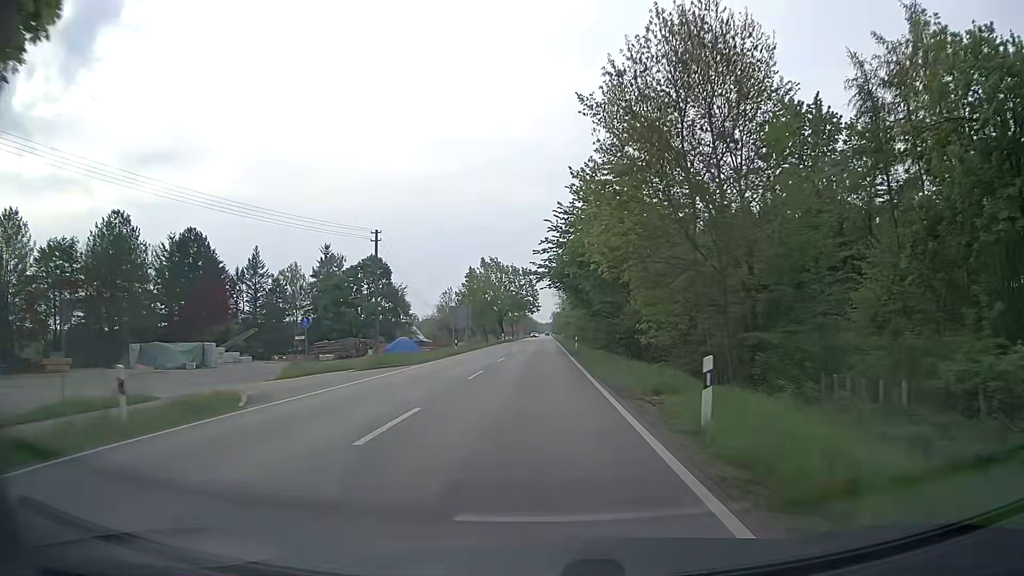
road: secondary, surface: asphalt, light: Day
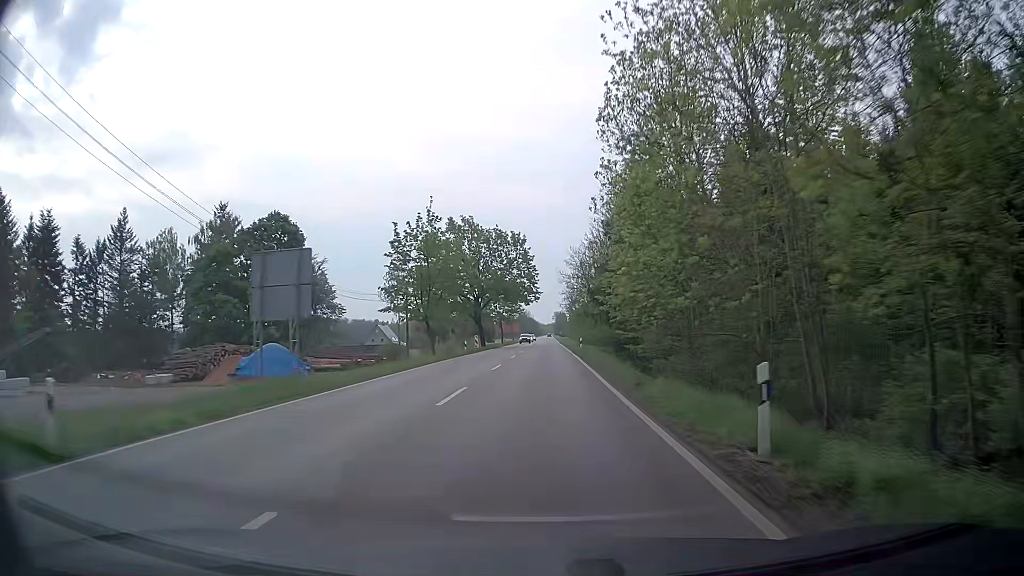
(+0.1, +43.2) m; +1°
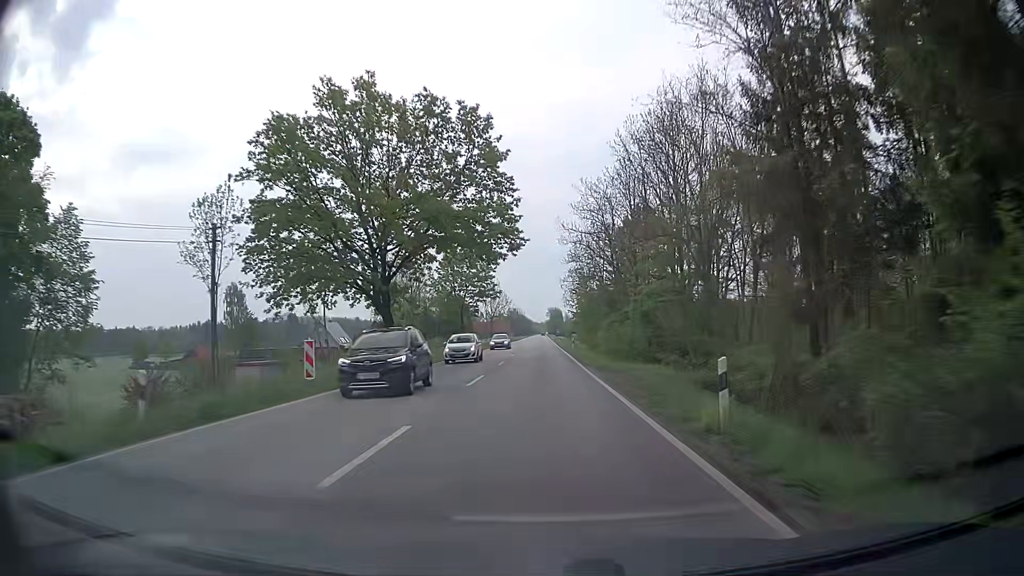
(-0.1, +43.0) m; 0°
(0, +10) (0, +20) (0, +30) (0, +40) (0, +50) (0, +60) (0, +70) (0, +80) (0, +90) (0, +100) m
